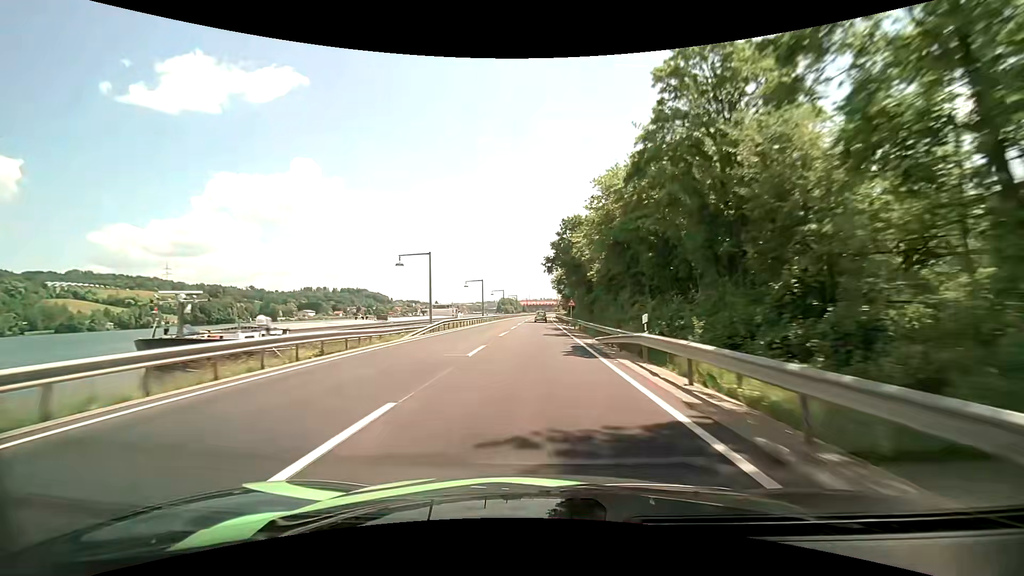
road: primary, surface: asphalt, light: Day
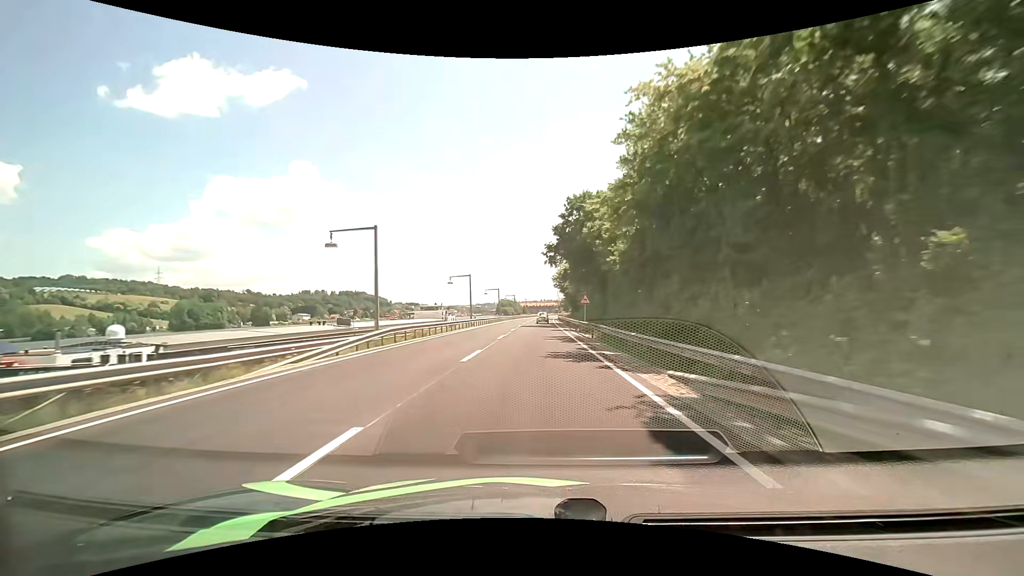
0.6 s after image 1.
(0.0, +13.4) m; 0°
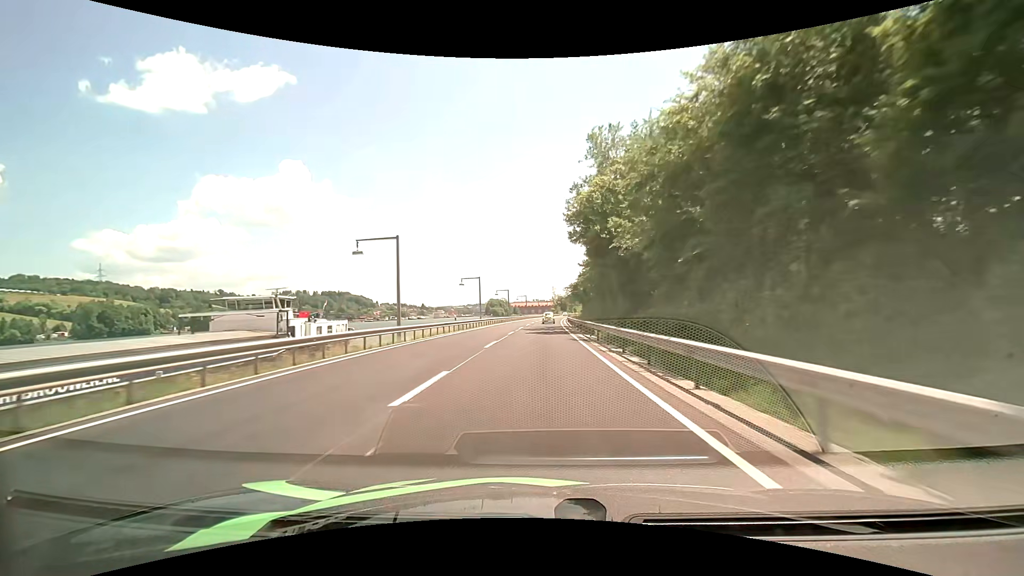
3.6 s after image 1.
(+0.2, +66.7) m; +1°
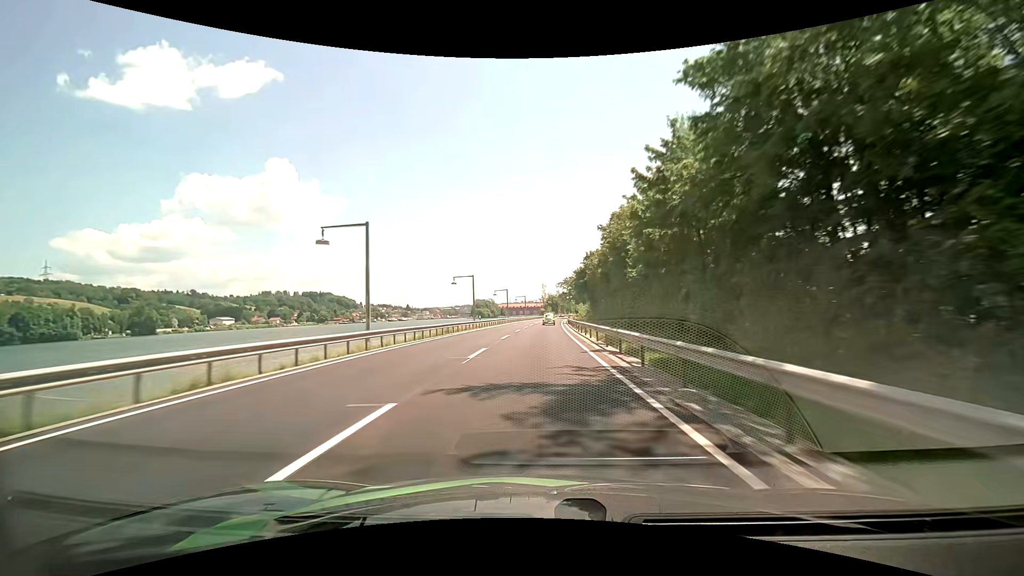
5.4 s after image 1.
(+0.4, +39.8) m; +1°
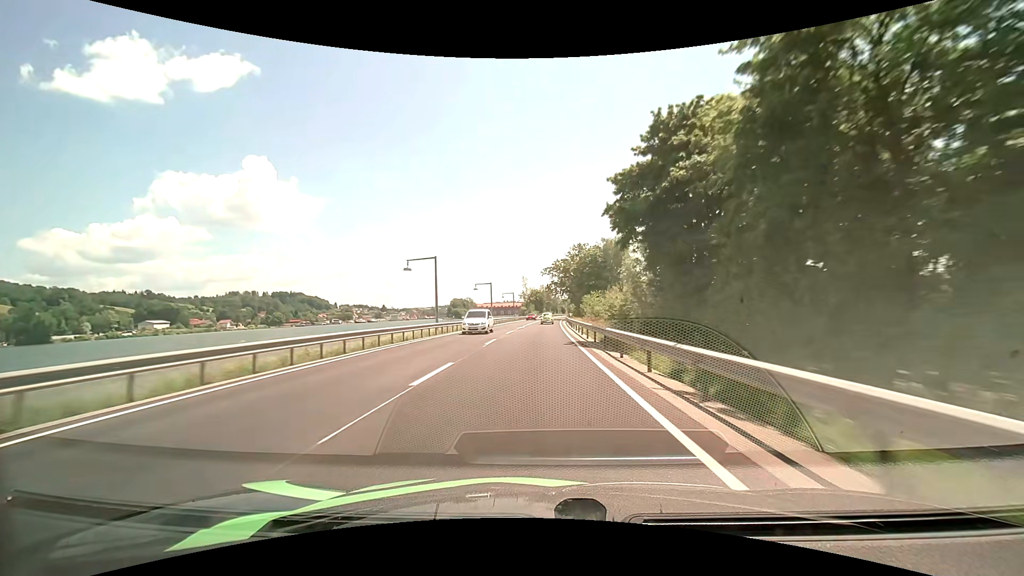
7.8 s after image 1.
(+1.0, +54.1) m; +2°
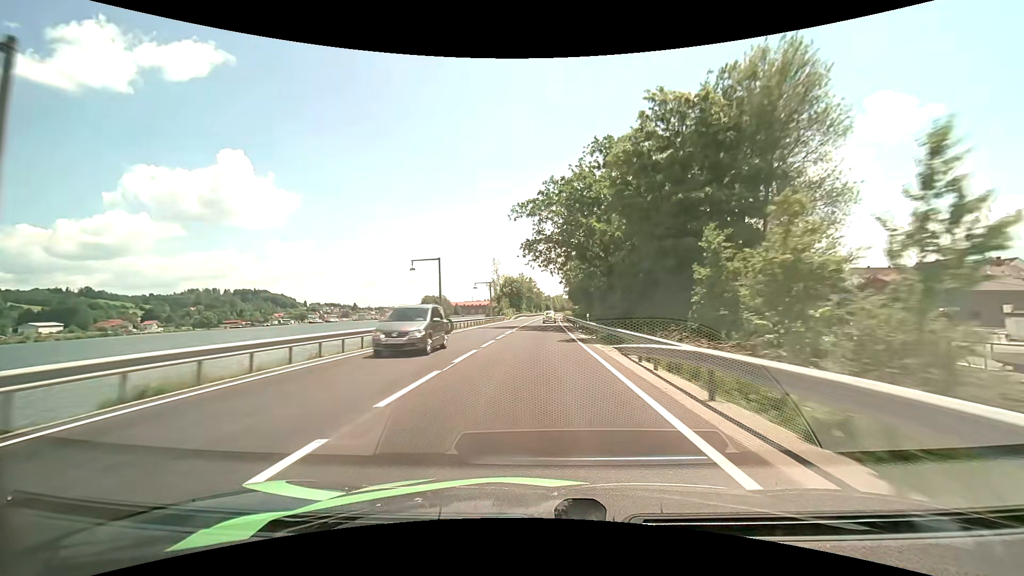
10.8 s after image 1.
(+1.4, +68.2) m; +2°
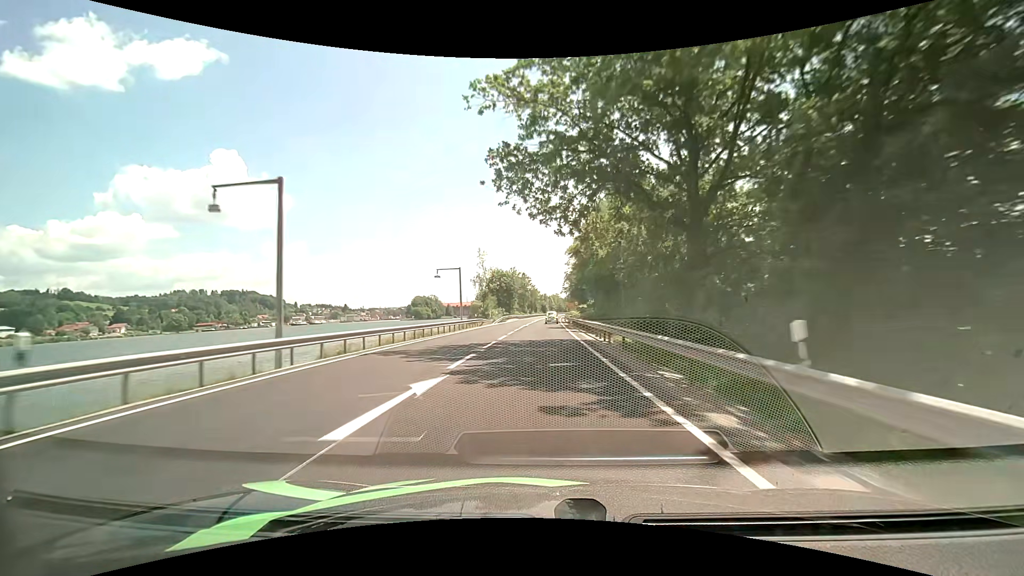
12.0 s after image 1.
(+0.1, +25.9) m; 0°
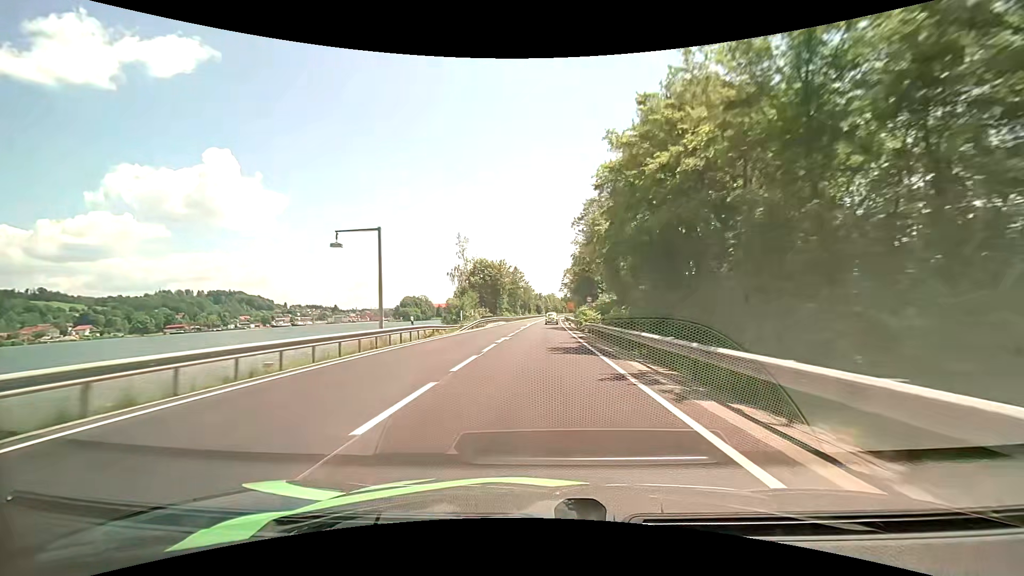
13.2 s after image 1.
(+0.2, +25.0) m; 0°
(0, +10) (0, +20) (0, +30) (+1, +40) (+1, +50) (+1, +60) (+1, +70) (+2, +80) (+2, +90) (+2, +100) m
